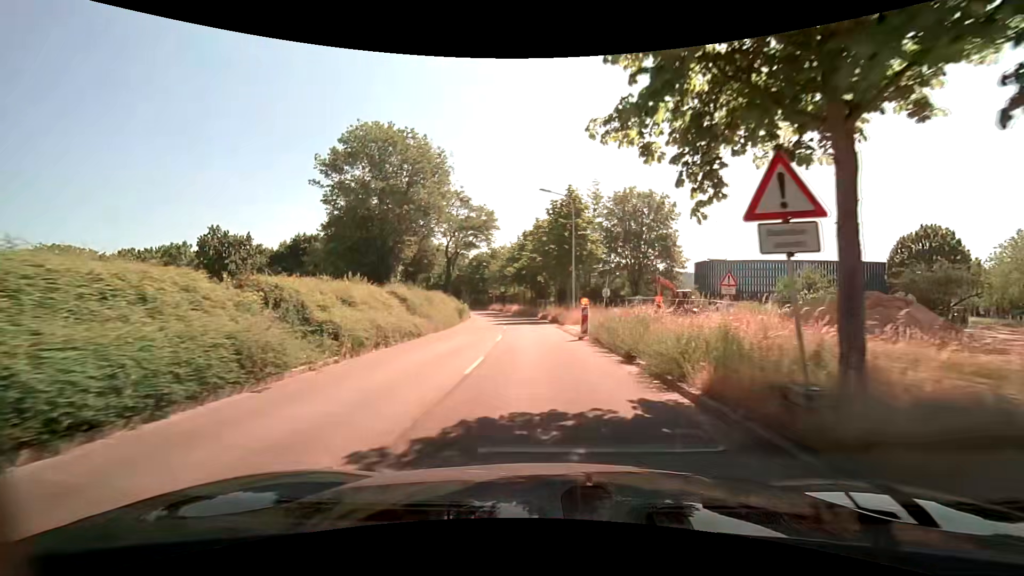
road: tertiary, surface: asphalt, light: Day
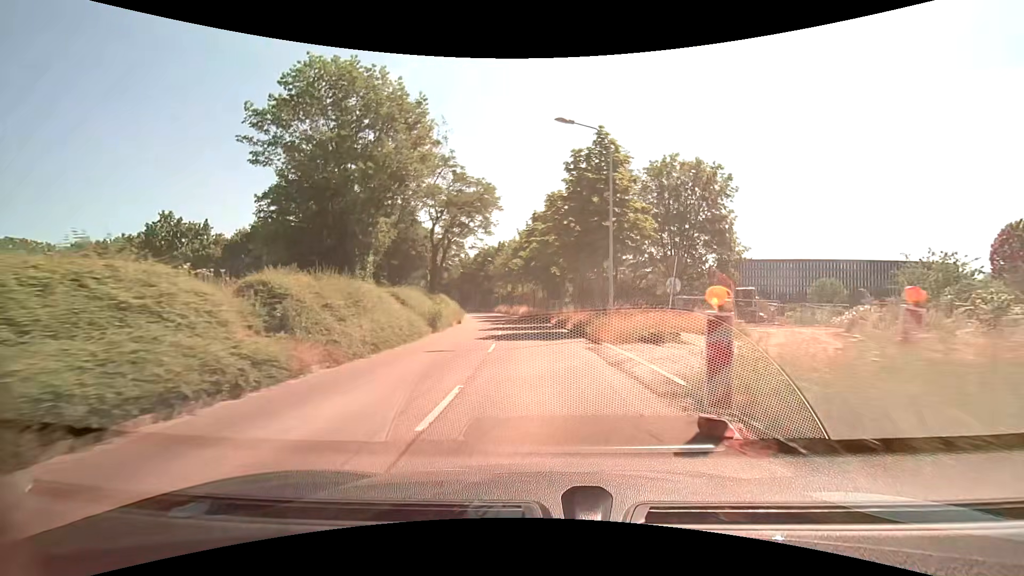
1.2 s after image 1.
(-0.3, +13.3) m; -2°
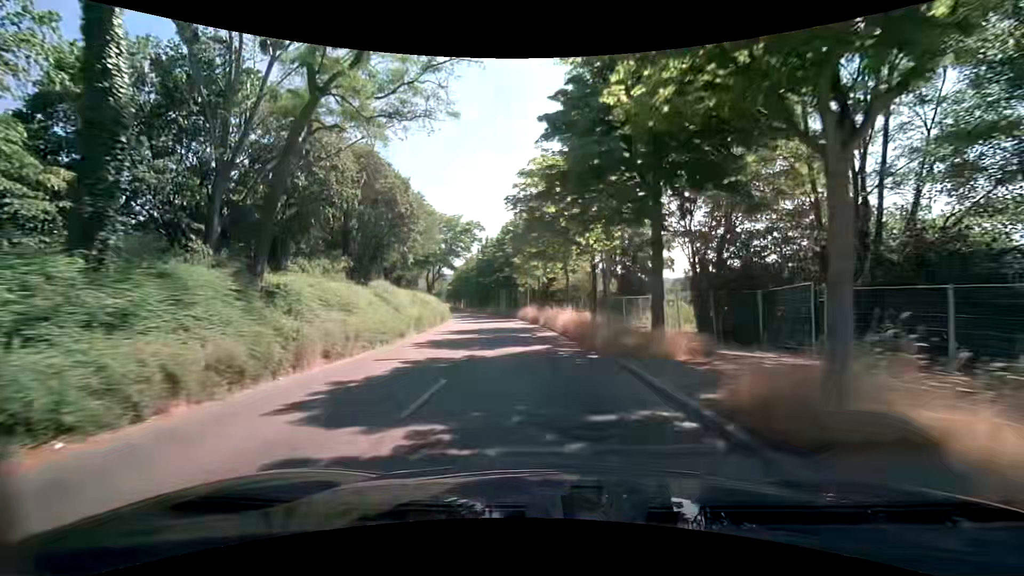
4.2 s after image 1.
(-1.3, +35.4) m; -5°
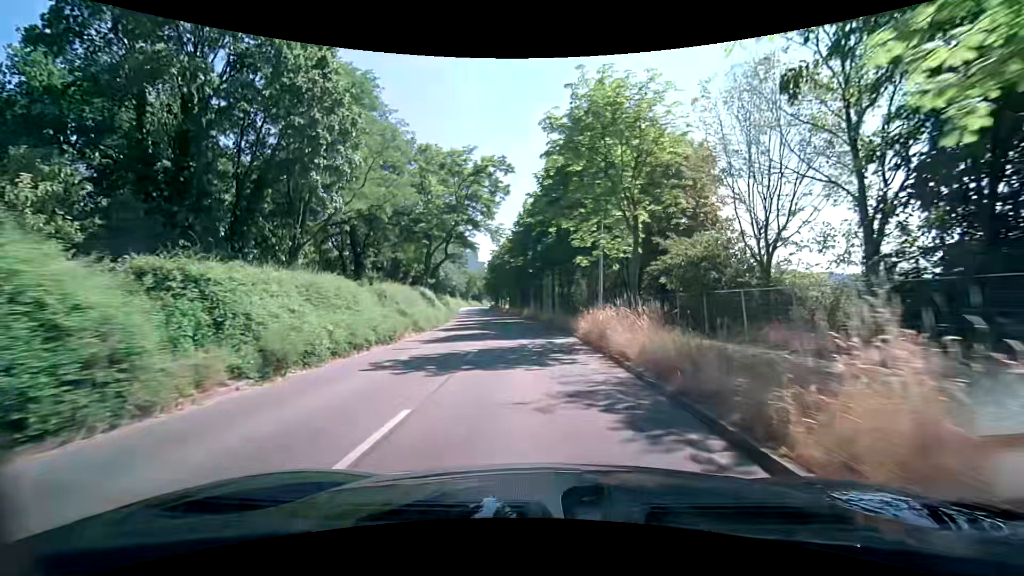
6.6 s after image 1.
(-1.6, +29.6) m; -6°
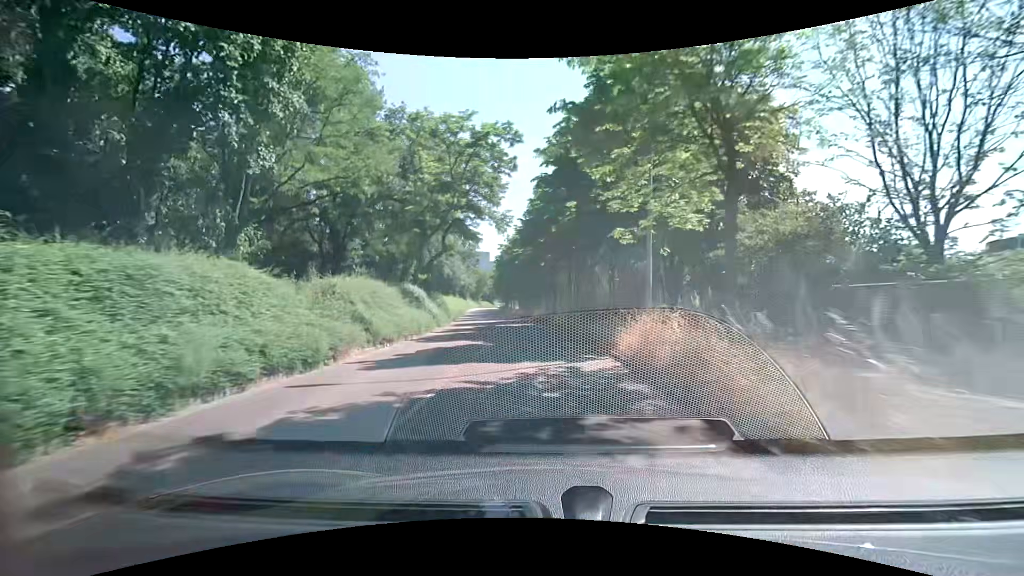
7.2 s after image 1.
(-0.1, +7.3) m; -2°
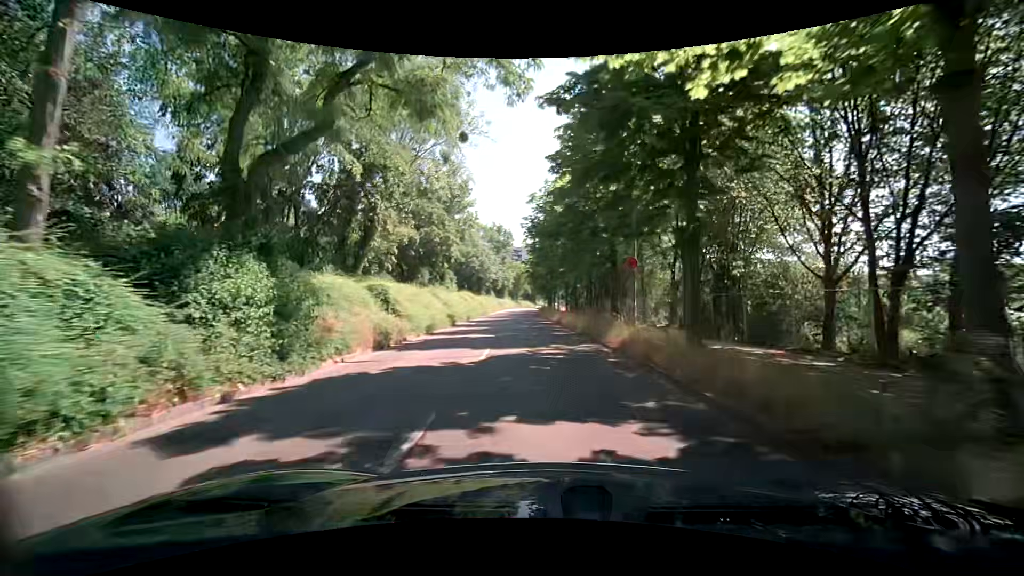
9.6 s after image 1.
(-1.2, +28.9) m; -6°
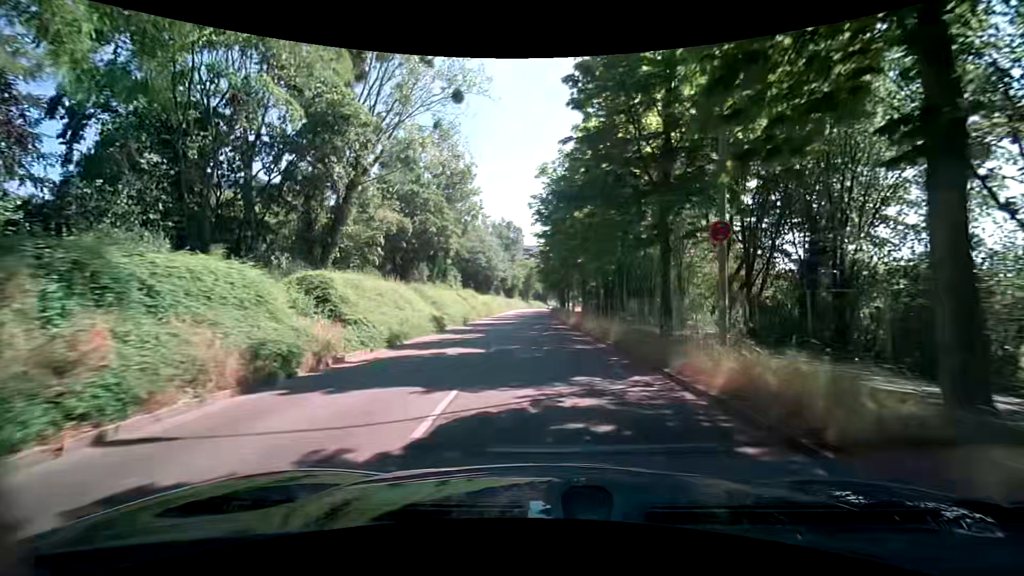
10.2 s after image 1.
(0.0, +7.3) m; -1°
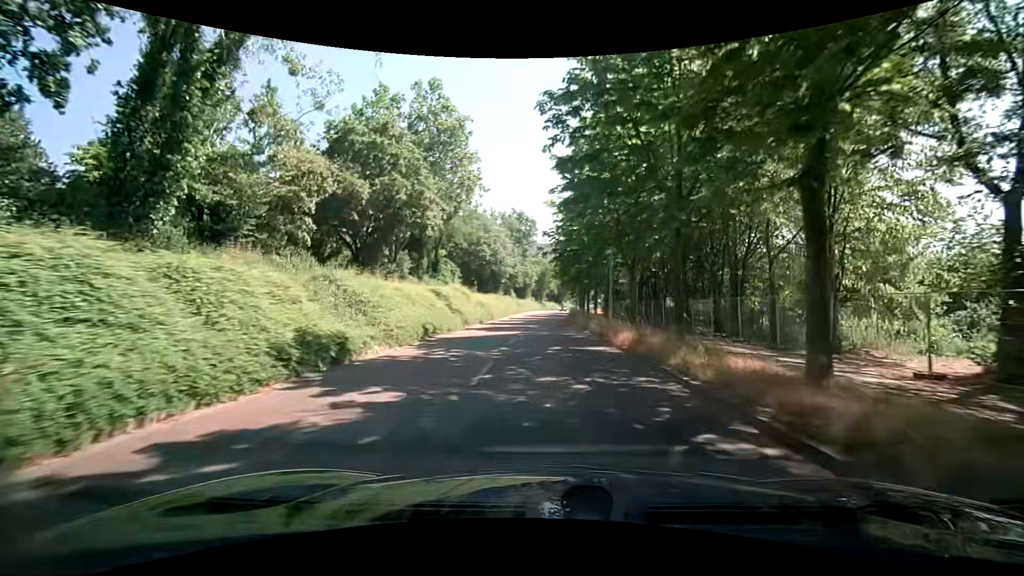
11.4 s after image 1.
(-0.3, +14.6) m; -1°
(0, +10) (0, +20) (0, +30) (0, +40) (0, +50) (+1, +60) (+1, +70) (+2, +80) (+2, +90) (+3, +100) m
